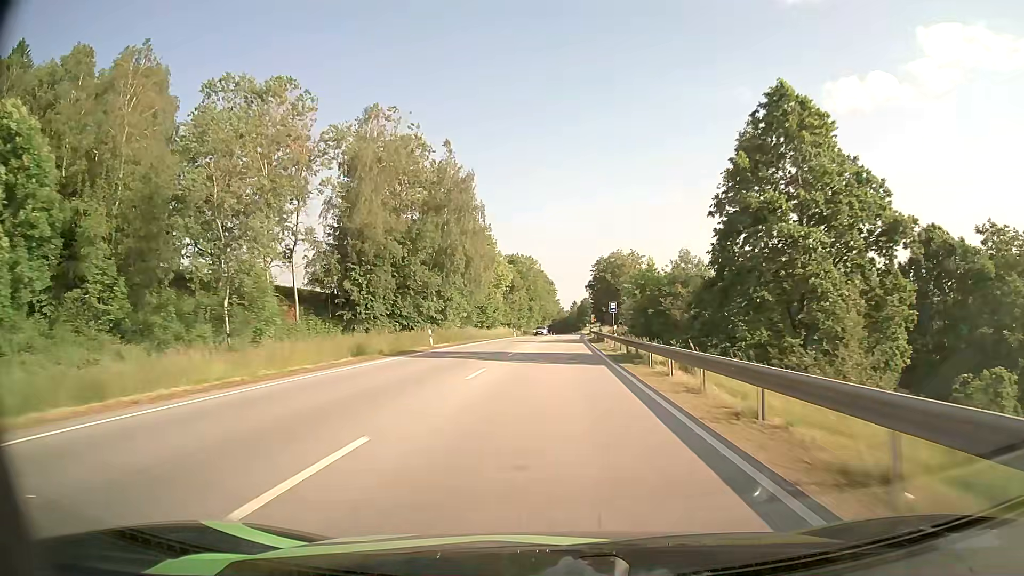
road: primary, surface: asphalt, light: Day
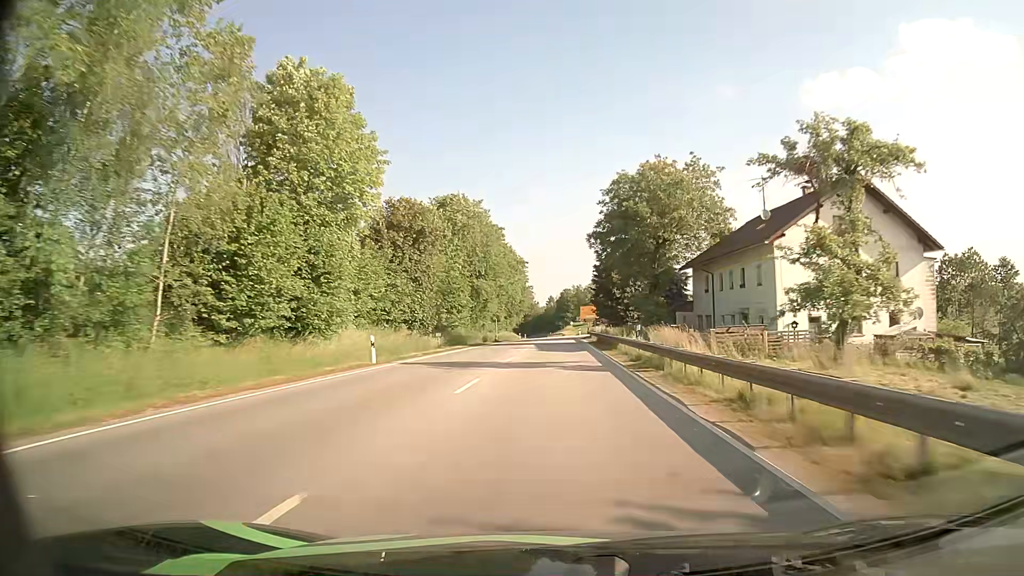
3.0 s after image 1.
(+1.1, +62.5) m; +2°
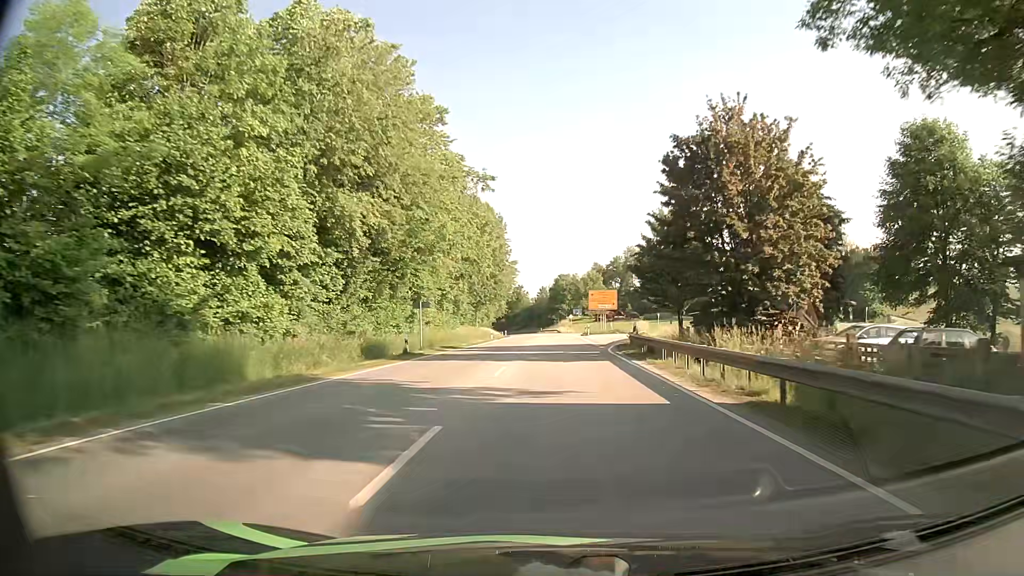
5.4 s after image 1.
(-0.1, +44.1) m; +1°
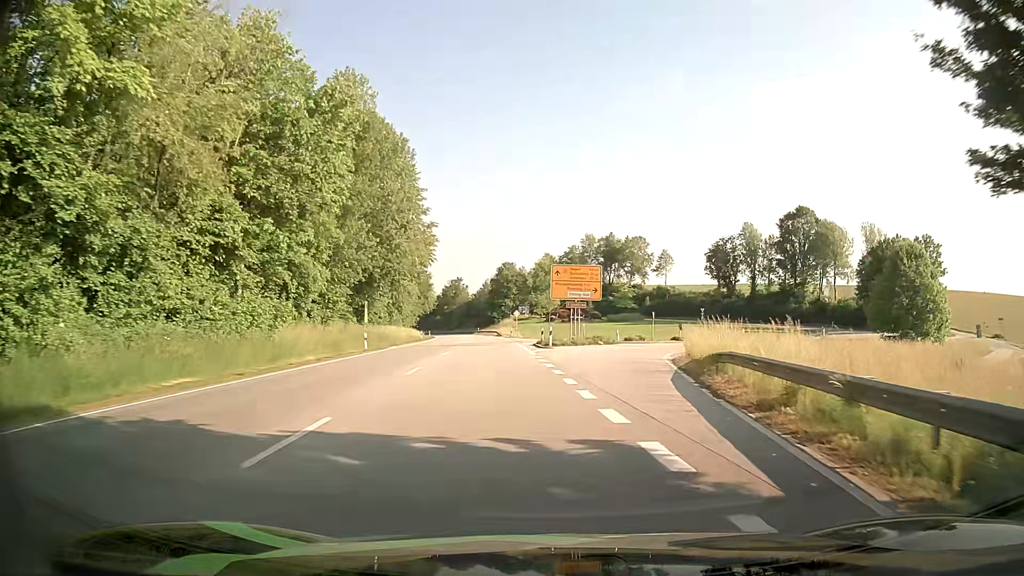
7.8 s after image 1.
(+0.8, +34.6) m; +5°
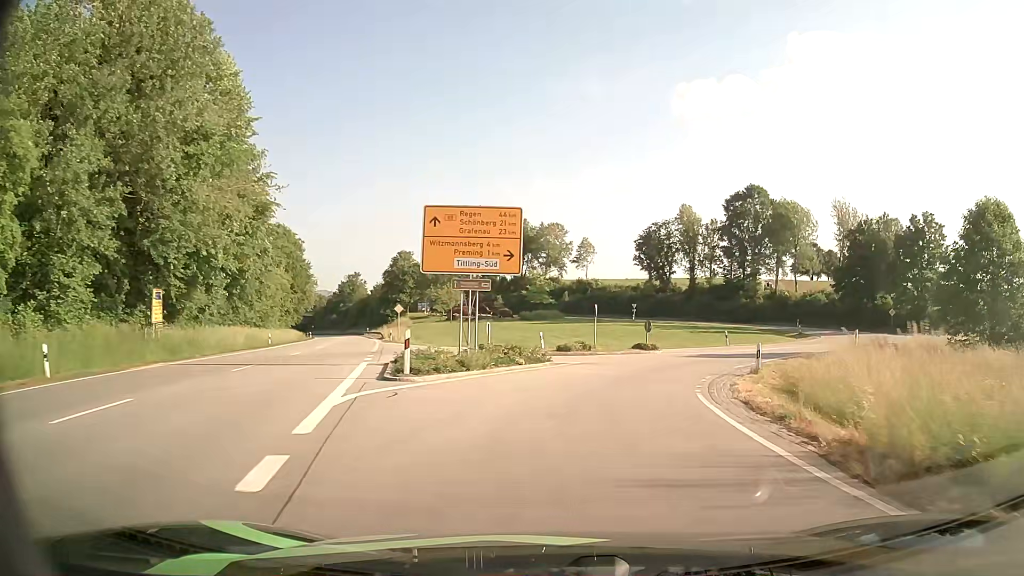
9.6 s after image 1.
(+1.1, +21.4) m; +7°
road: tertiary
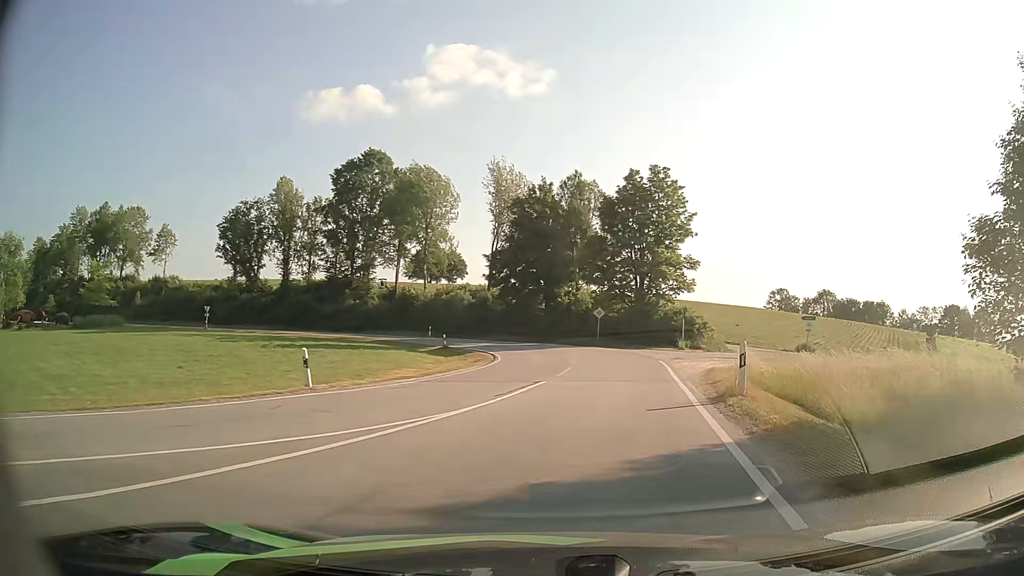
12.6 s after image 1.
(+7.2, +28.1) m; +33°
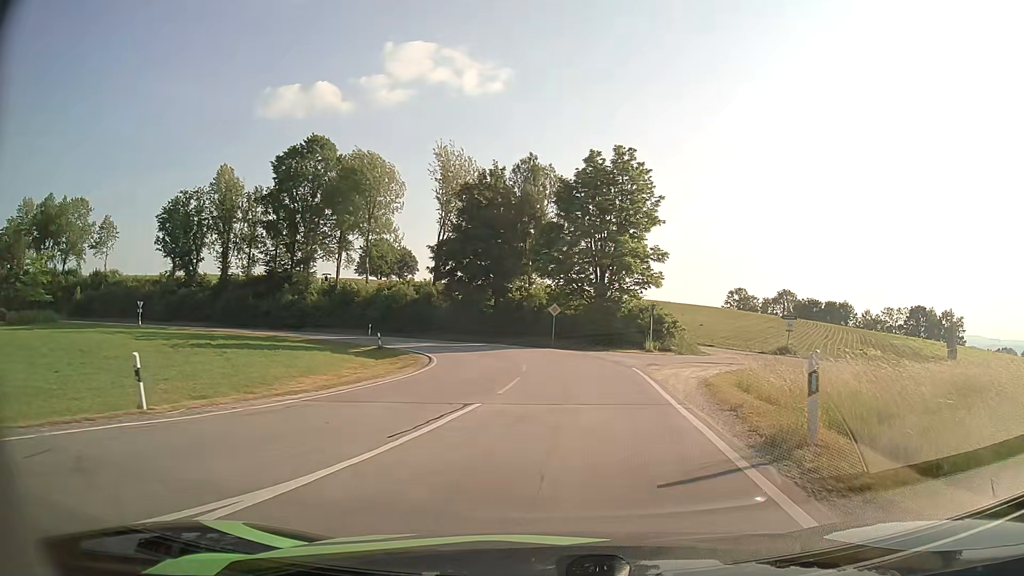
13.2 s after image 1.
(+0.2, +5.6) m; +4°
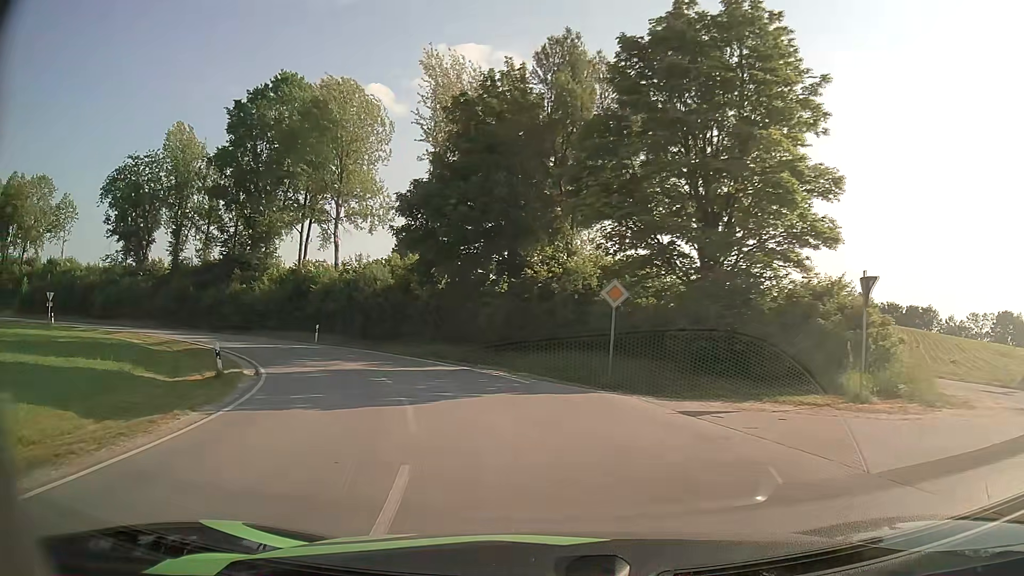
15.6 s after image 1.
(+0.4, +23.9) m; -4°
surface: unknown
